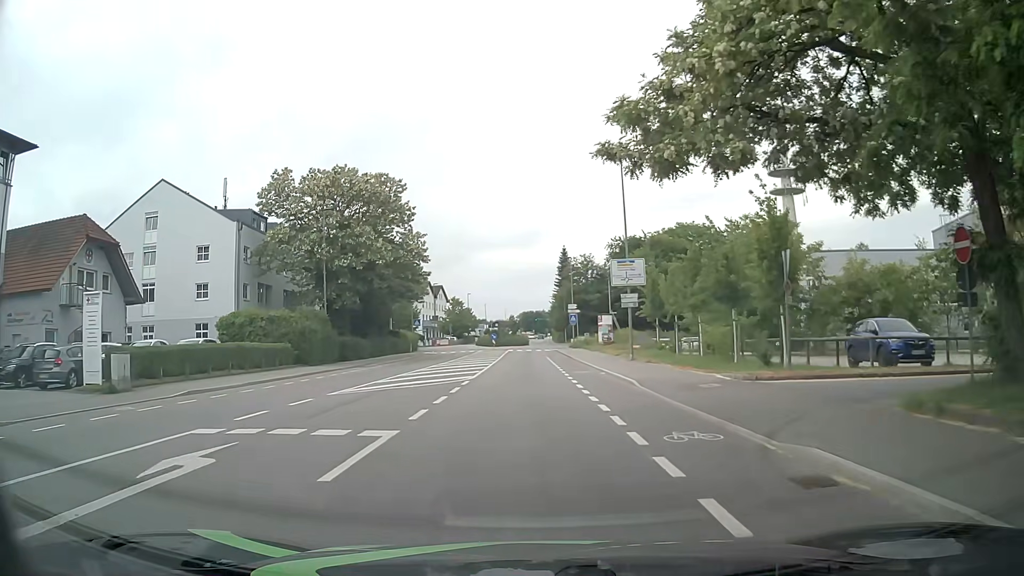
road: tertiary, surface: asphalt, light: Day
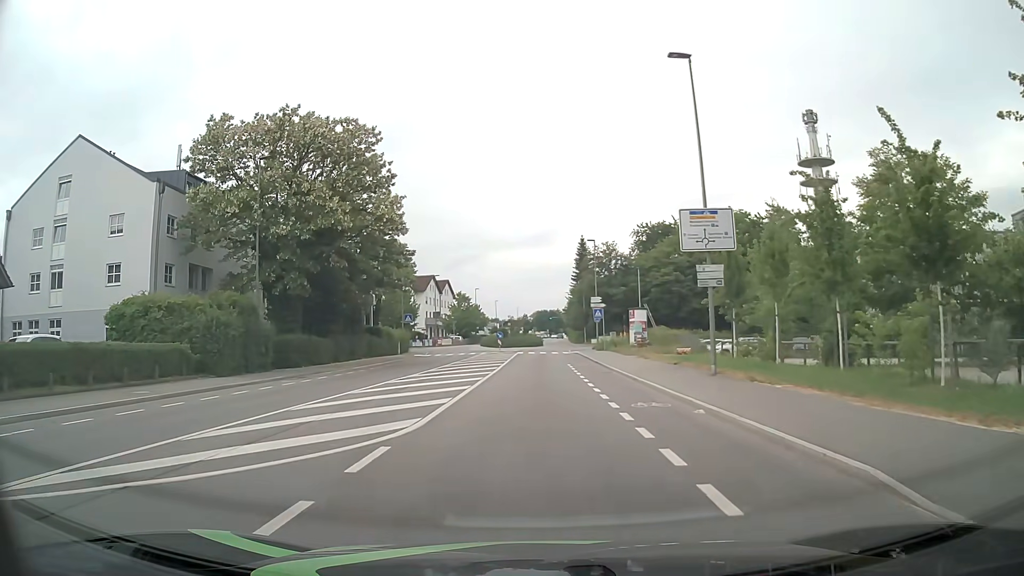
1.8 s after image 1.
(-0.4, +13.5) m; -2°
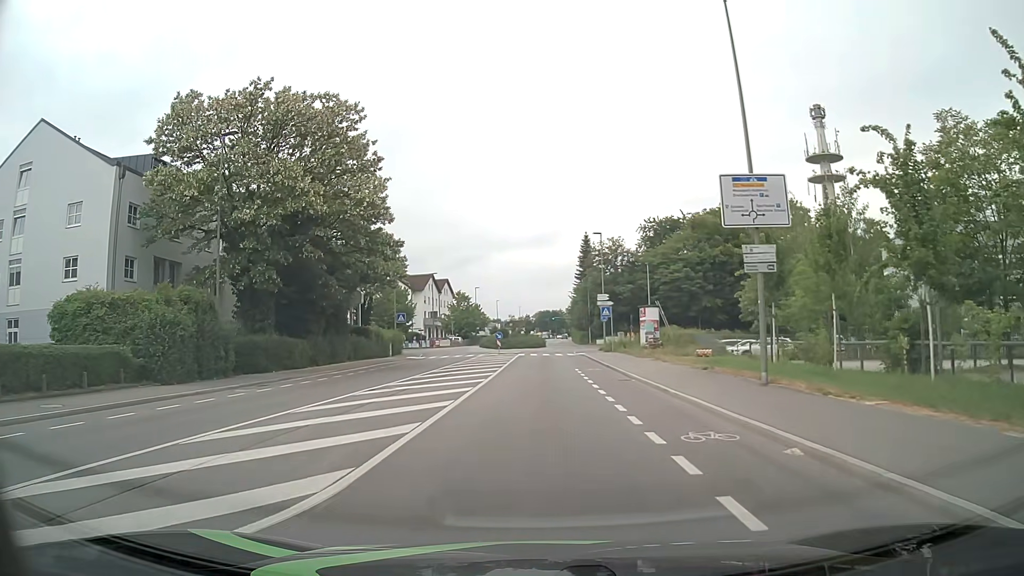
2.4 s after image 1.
(0.0, +4.5) m; 0°
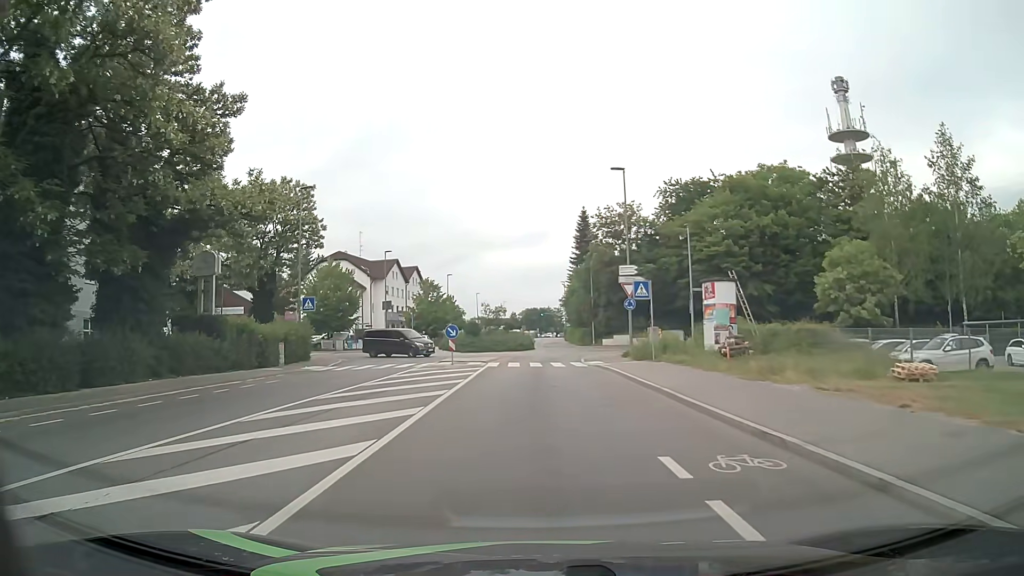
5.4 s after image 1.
(0.0, +22.4) m; +1°
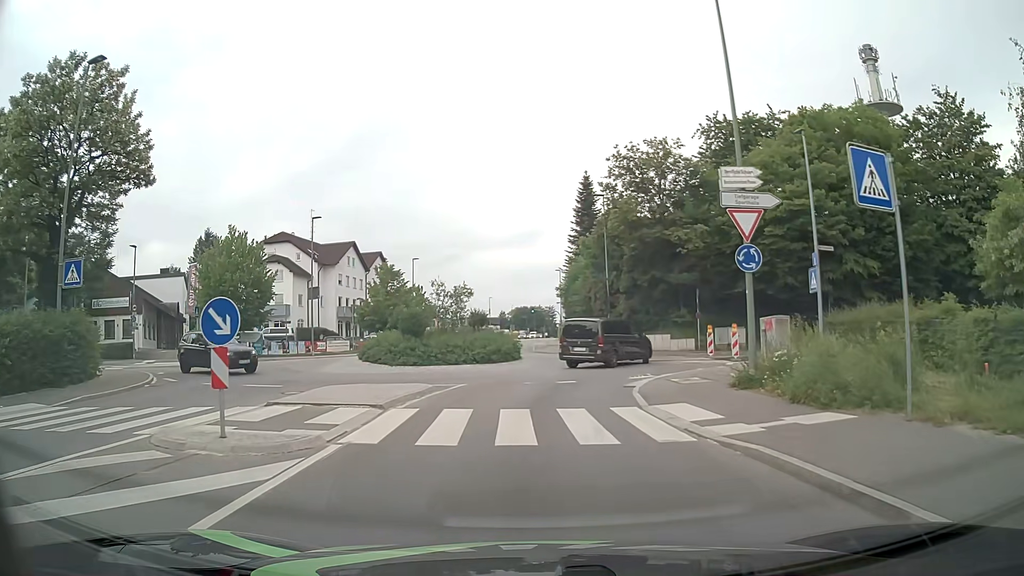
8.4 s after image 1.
(+0.1, +21.0) m; +1°
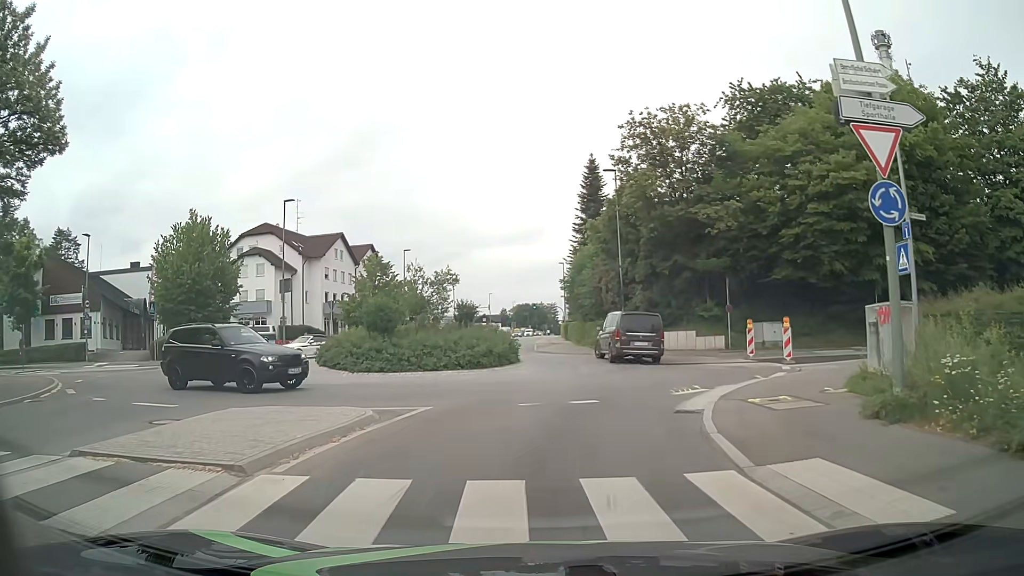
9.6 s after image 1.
(0.0, +6.0) m; 0°
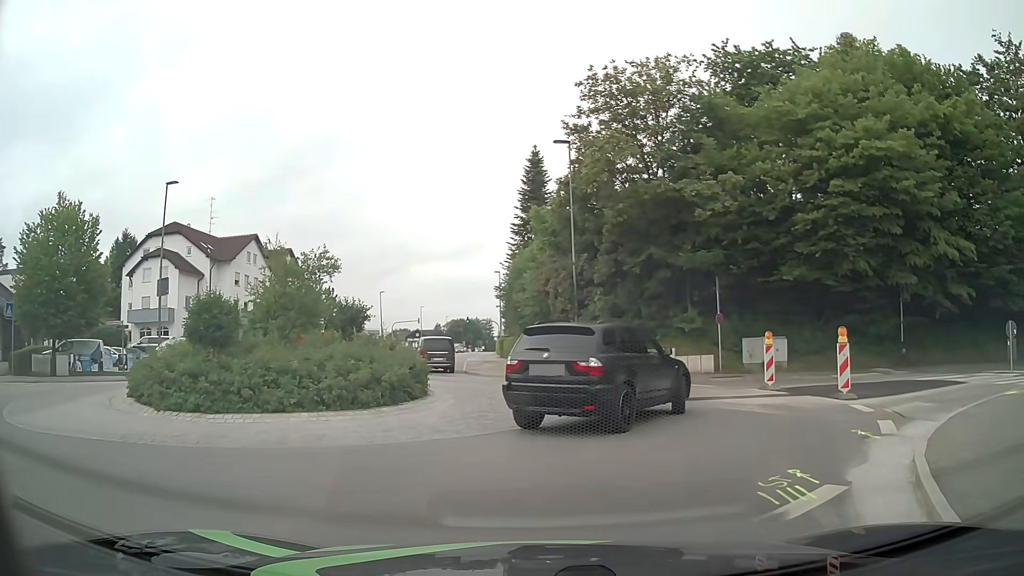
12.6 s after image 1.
(+0.2, +8.6) m; +6°
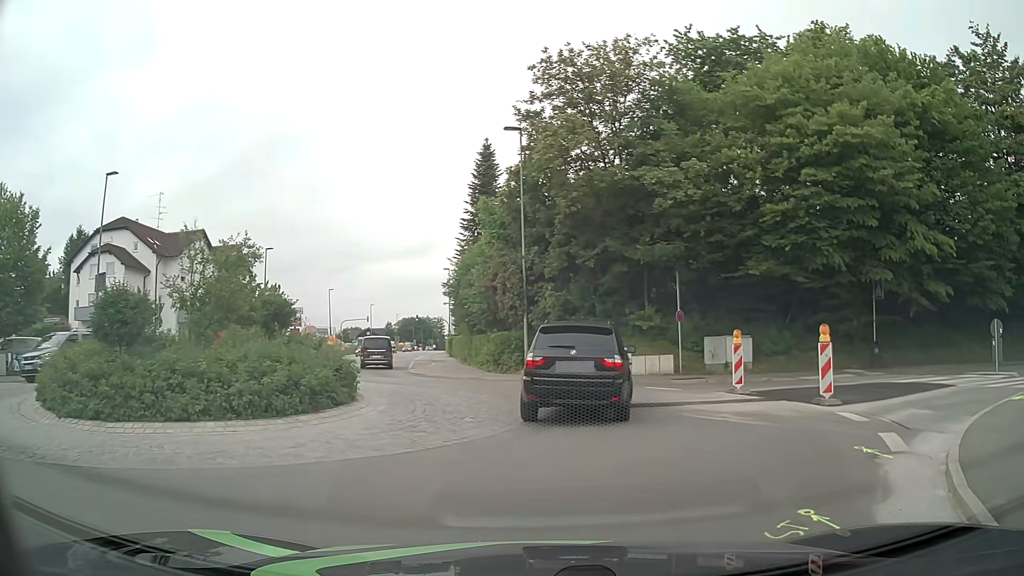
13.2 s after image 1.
(0.0, +1.9) m; +4°
(+2, +10) (0, +19) (-6, +28) (-9, +37) (-11, +47) (-13, +57) (-15, +66) (-16, +76) (-18, +86) (-19, +96) m
